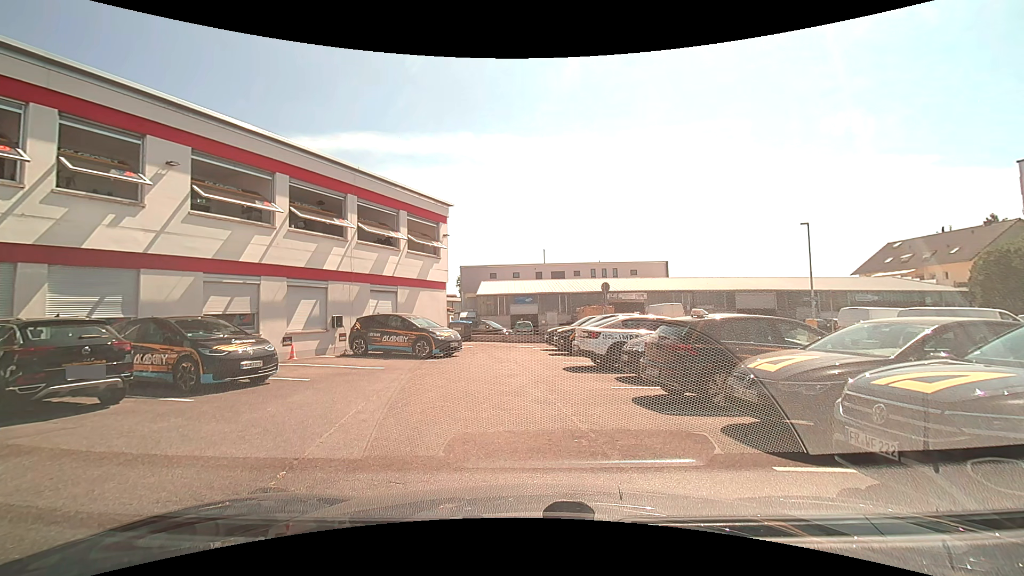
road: unclassified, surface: asphalt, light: Day
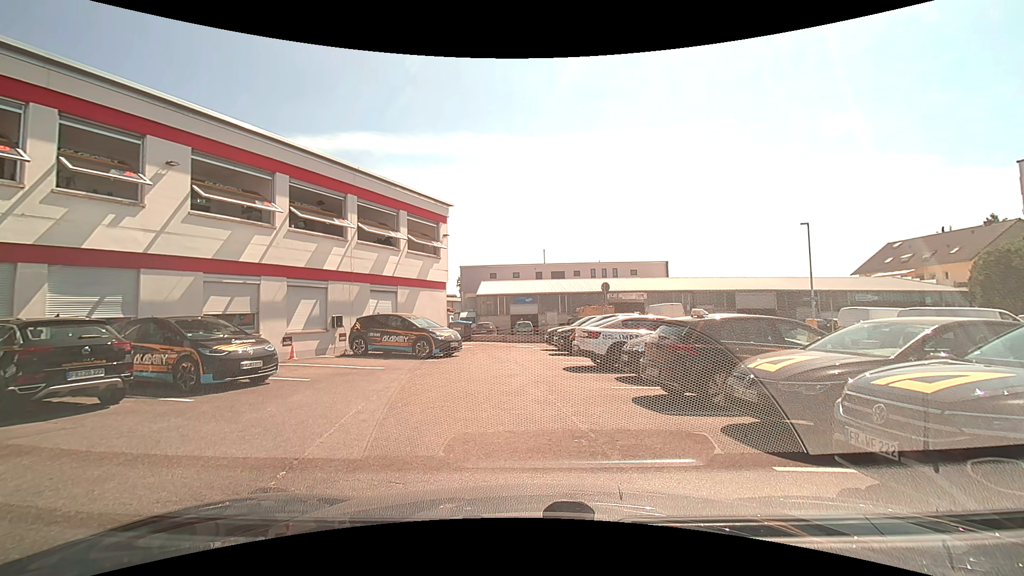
(0.0, 0.0) m; 0°
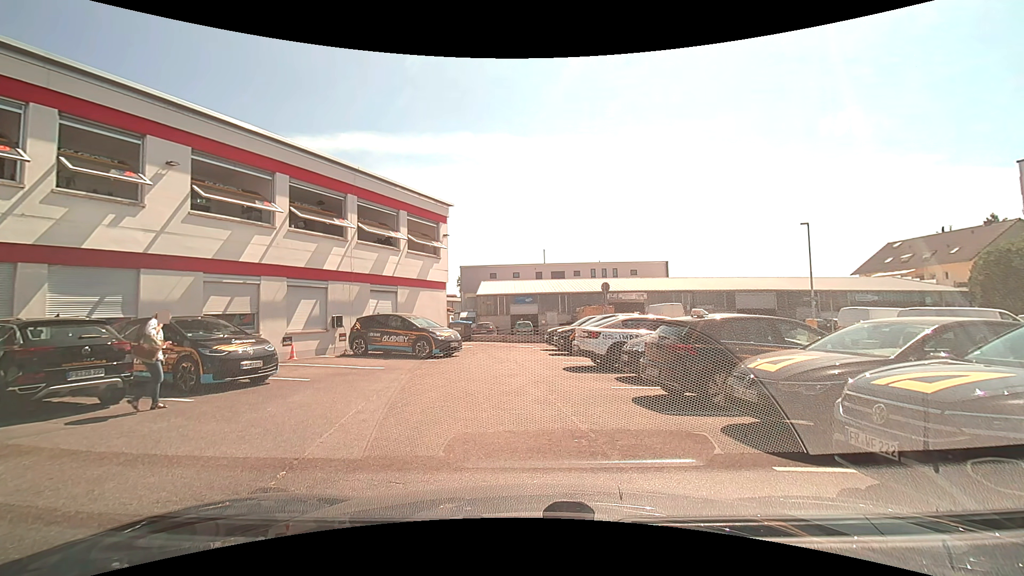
(0.0, 0.0) m; 0°
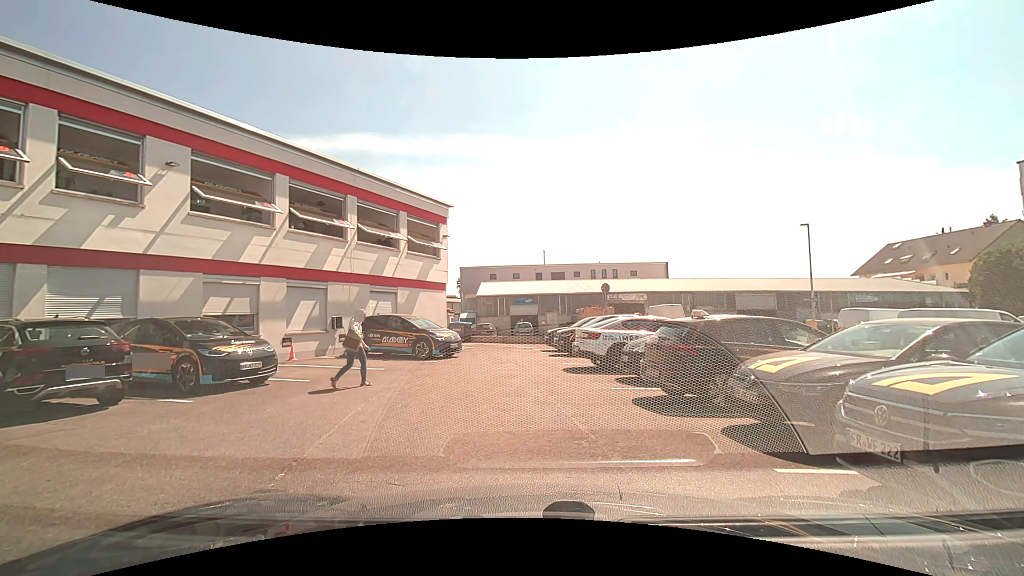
(0.0, 0.0) m; 0°
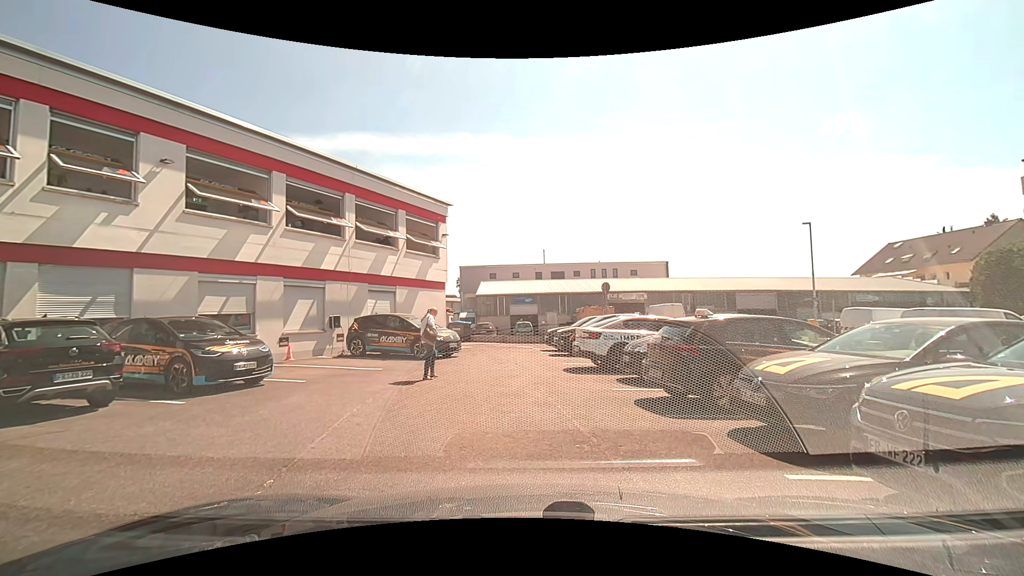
(0.0, +0.2) m; 0°
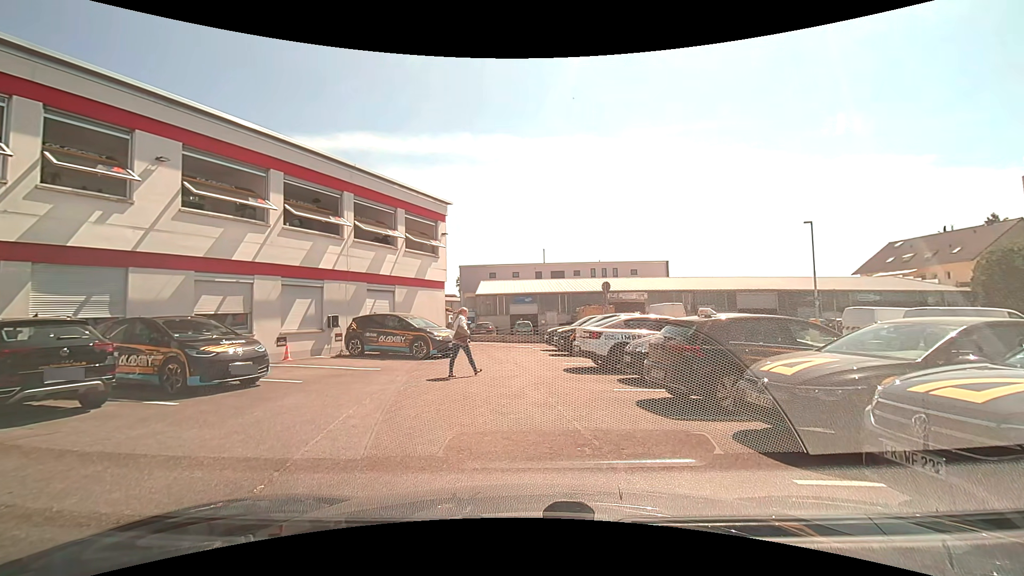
(0.0, +0.1) m; 0°
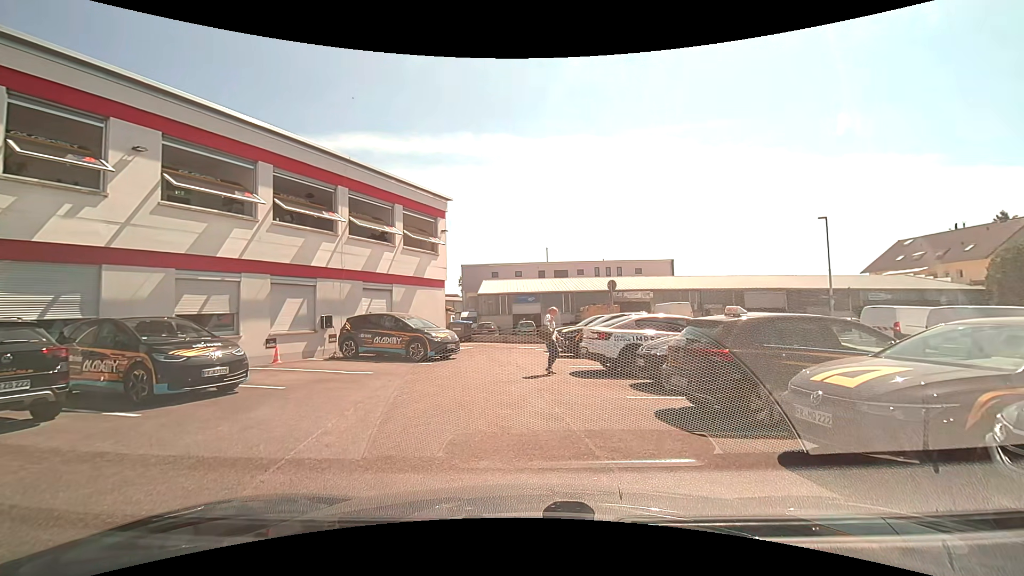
(0.0, +1.0) m; 0°
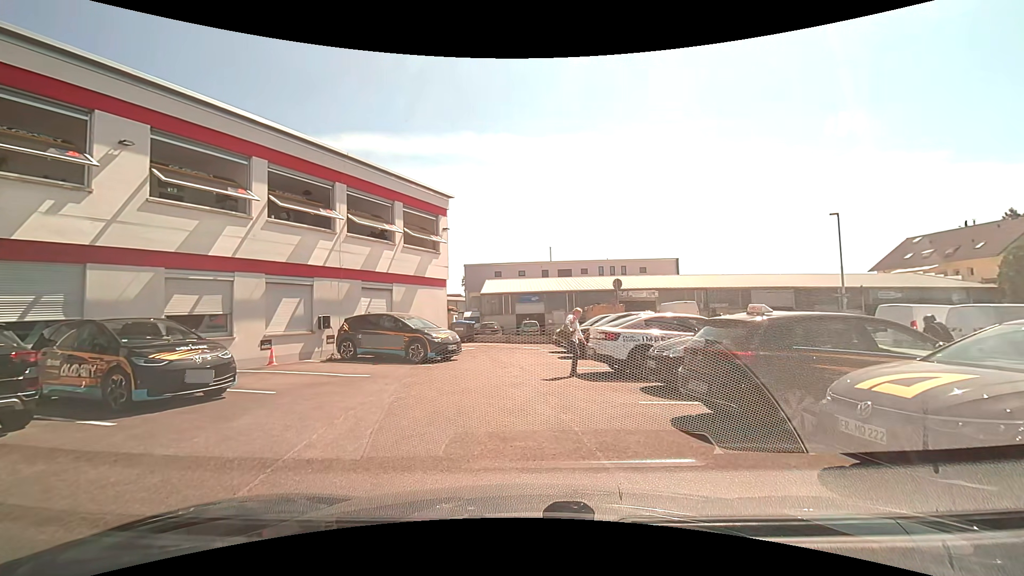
(0.0, +0.6) m; 0°
